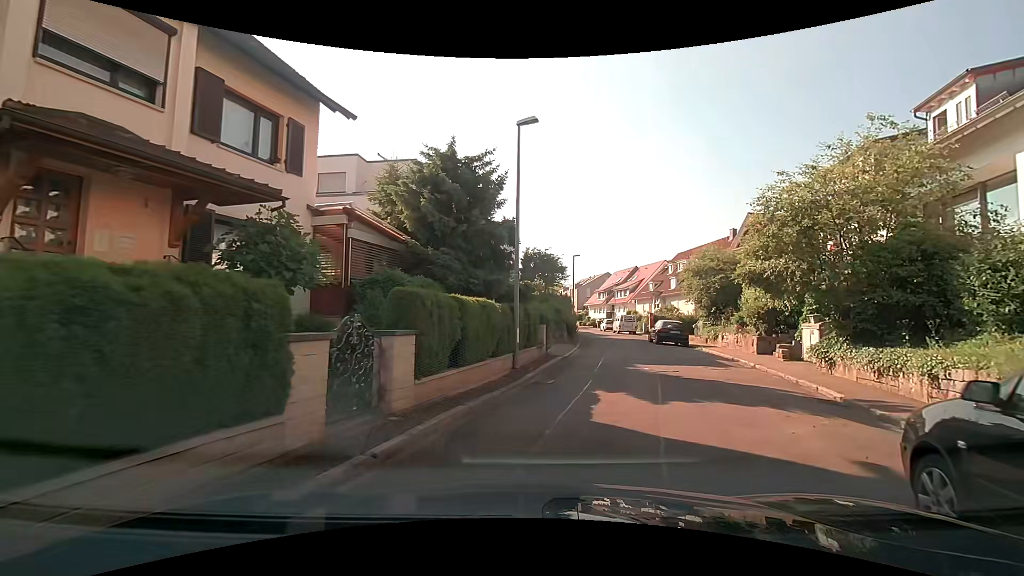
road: residential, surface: asphalt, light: Day
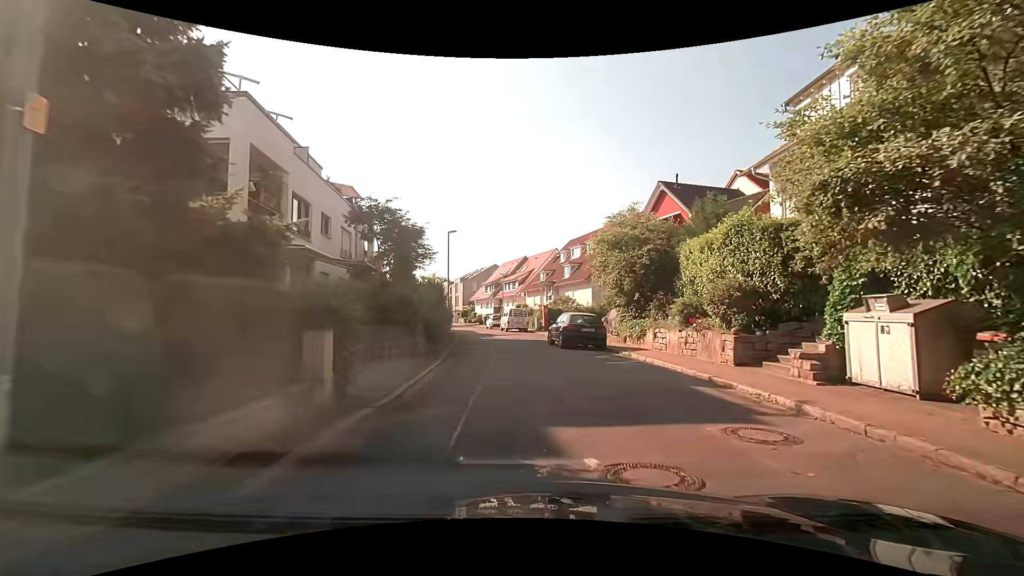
(+1.0, +10.2) m; +9°
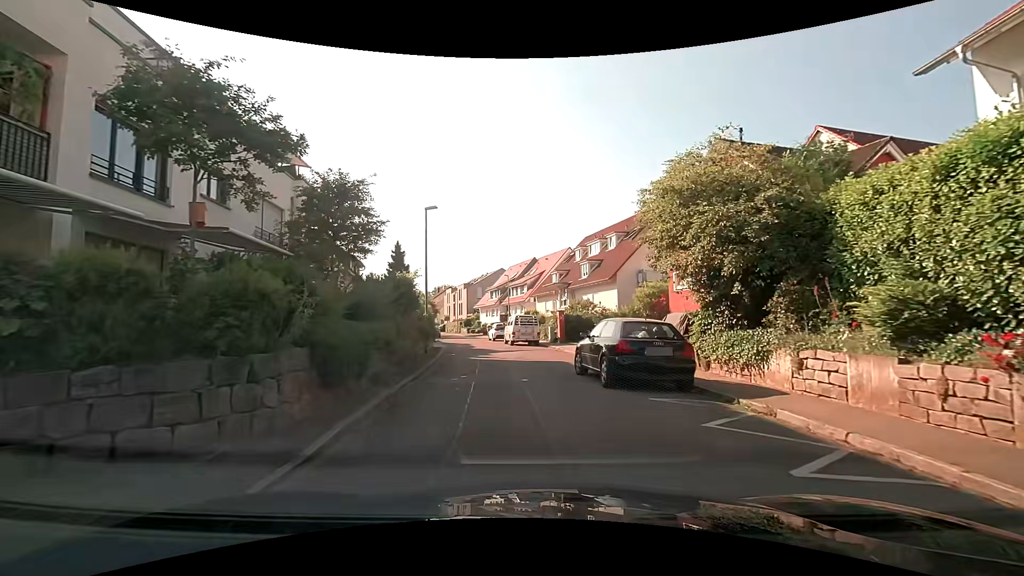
(-0.1, +9.1) m; -2°
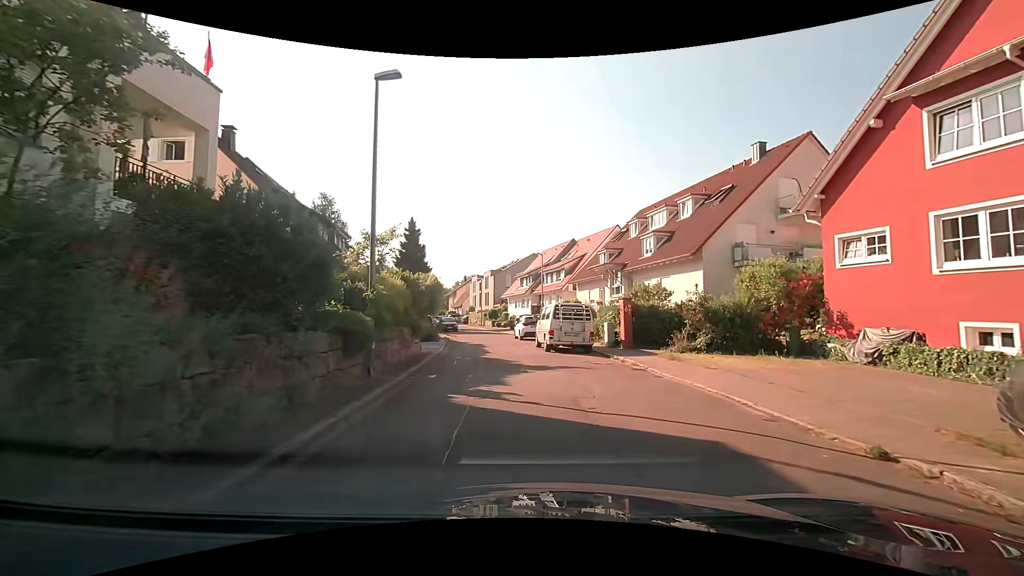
(-0.4, +11.6) m; -3°
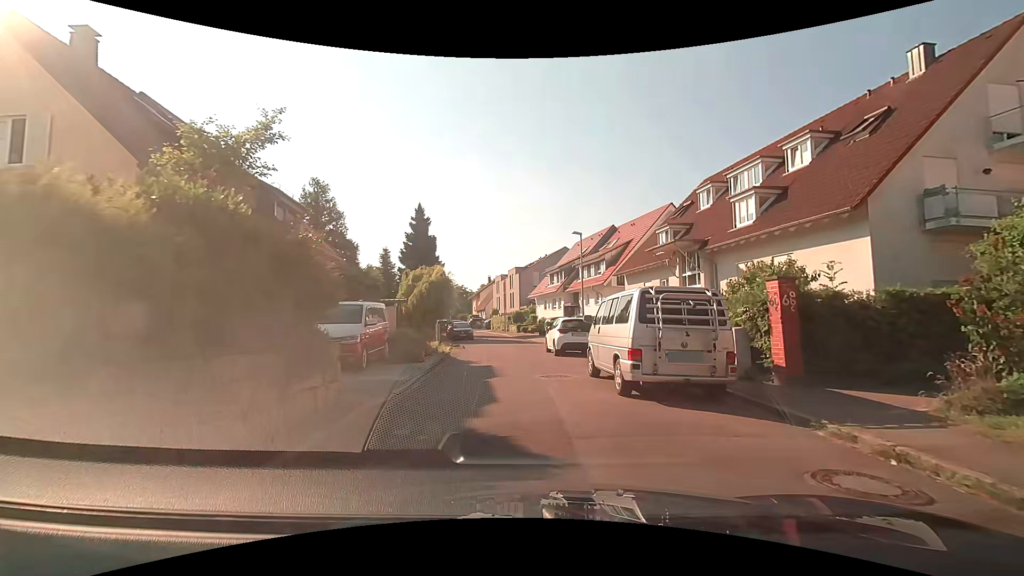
(-0.3, +10.4) m; -4°
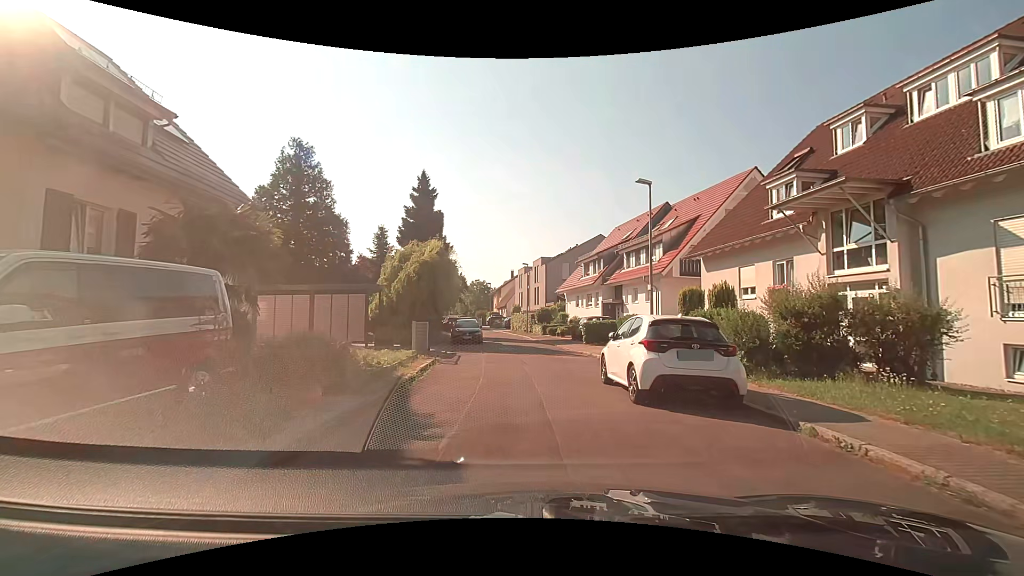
(-0.2, +10.6) m; -2°
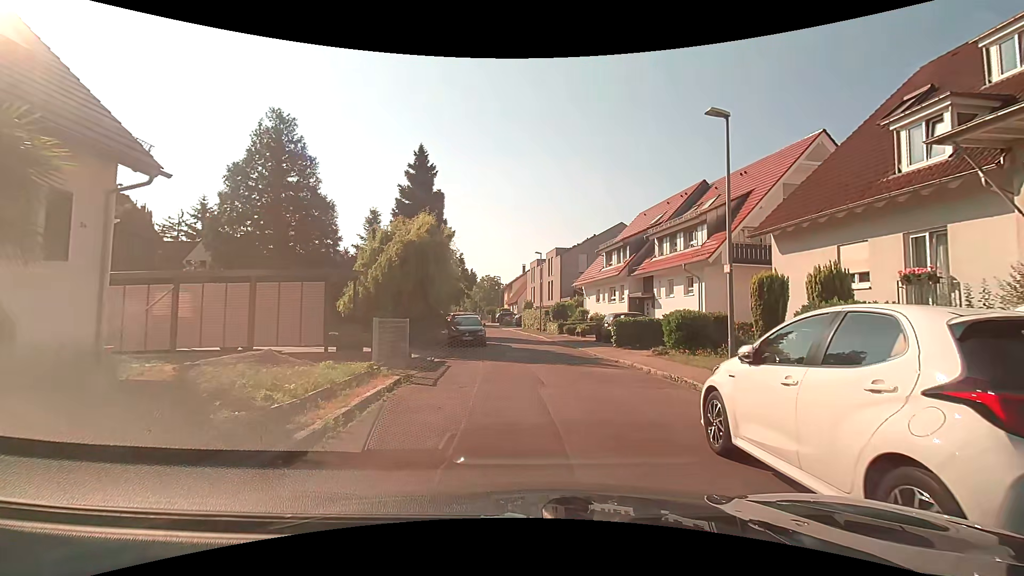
(-0.1, +5.7) m; -1°
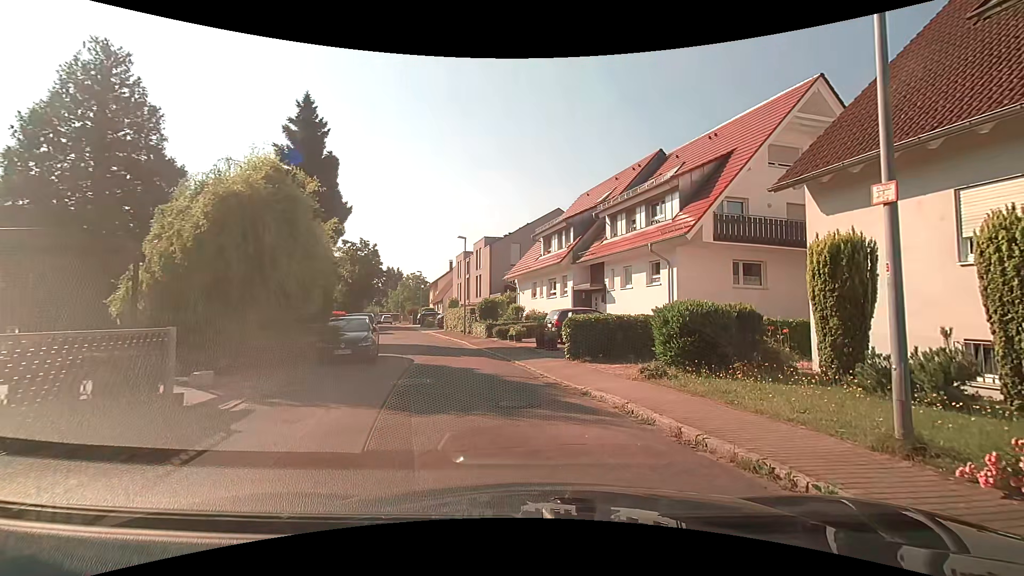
(+0.3, +7.5) m; +7°
